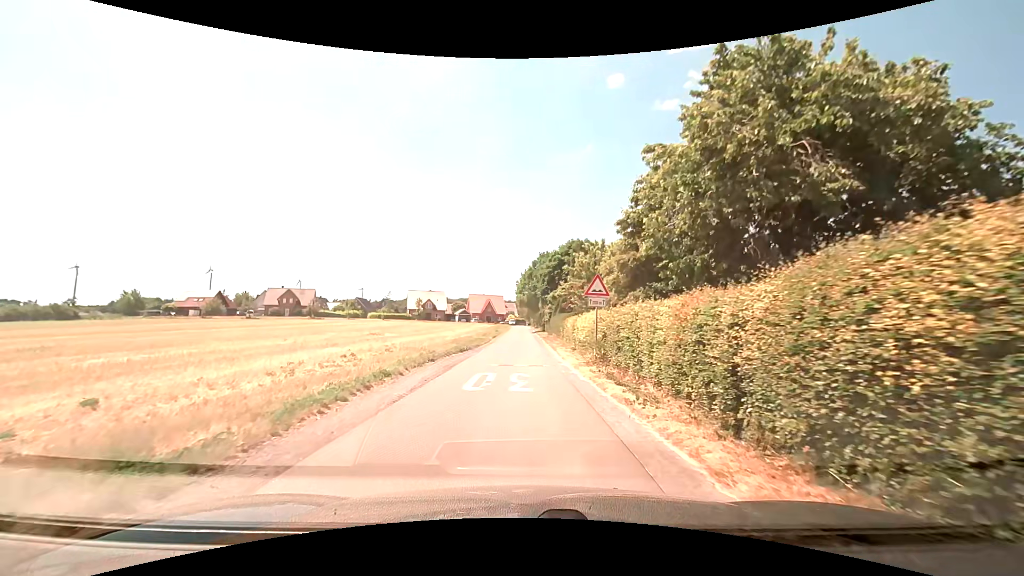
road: residential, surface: asphalt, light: Day
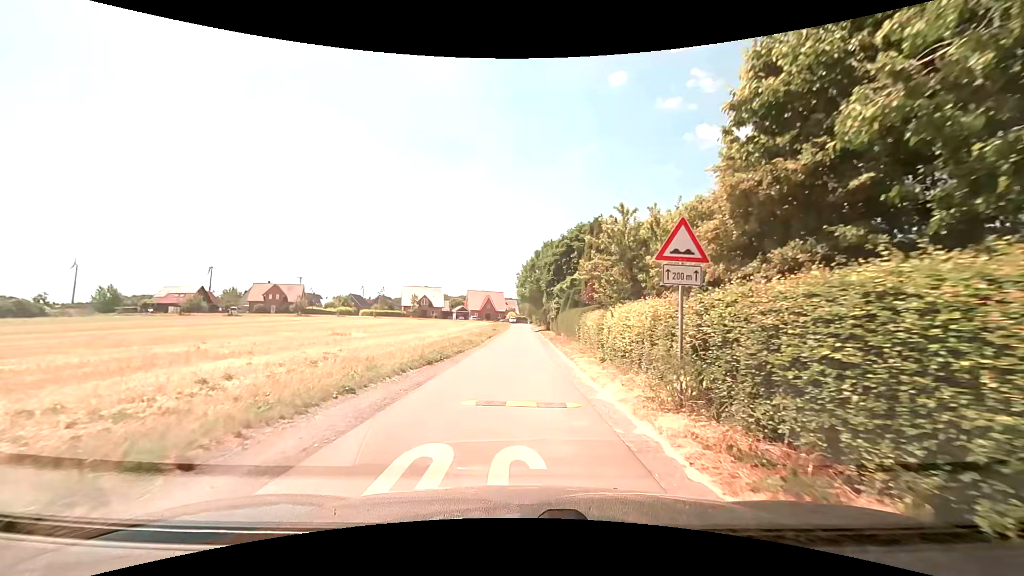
(0.0, +8.7) m; 0°
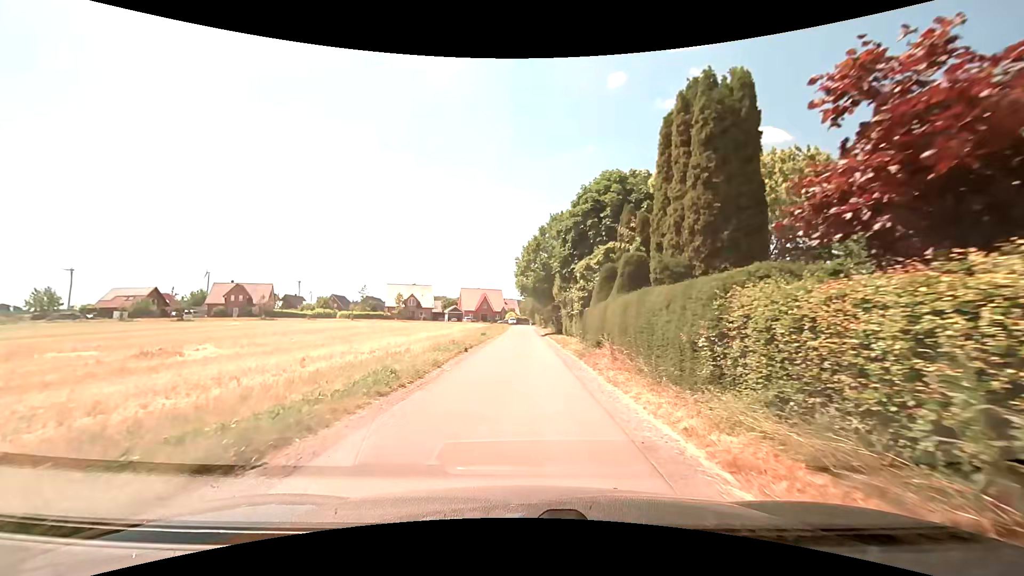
(-0.1, +17.7) m; 0°
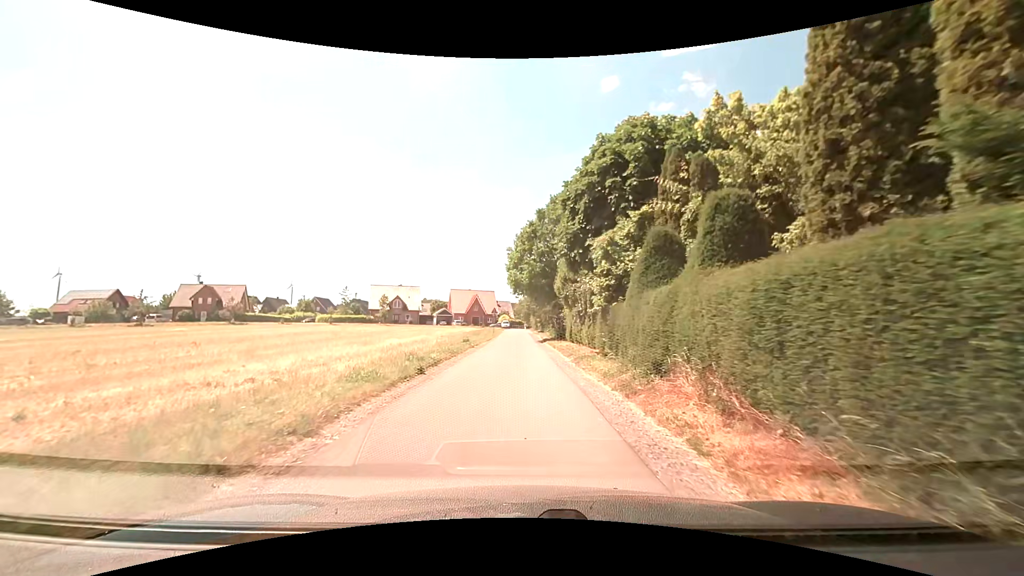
(+0.1, +8.8) m; +1°
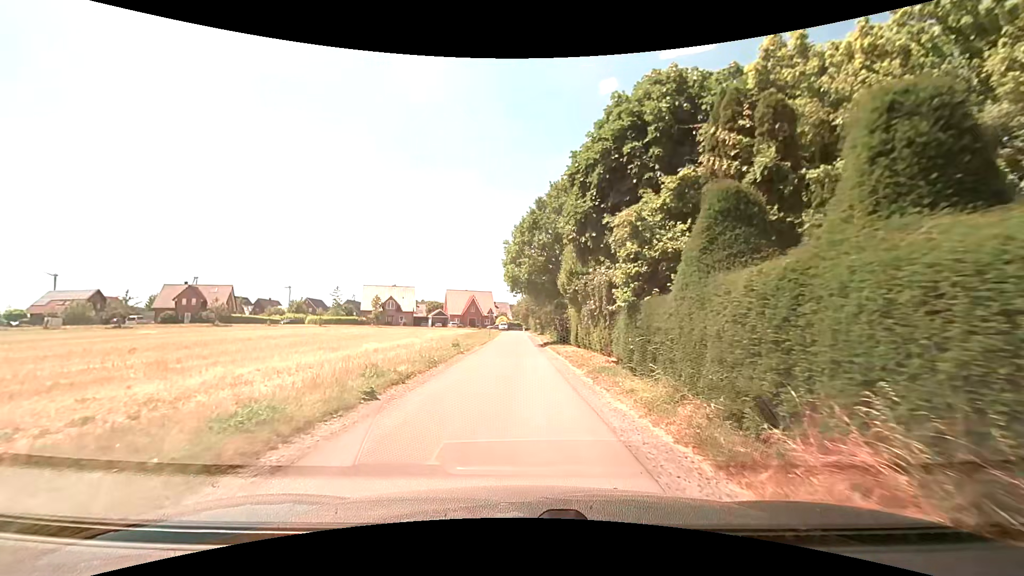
(0.0, +4.4) m; 0°
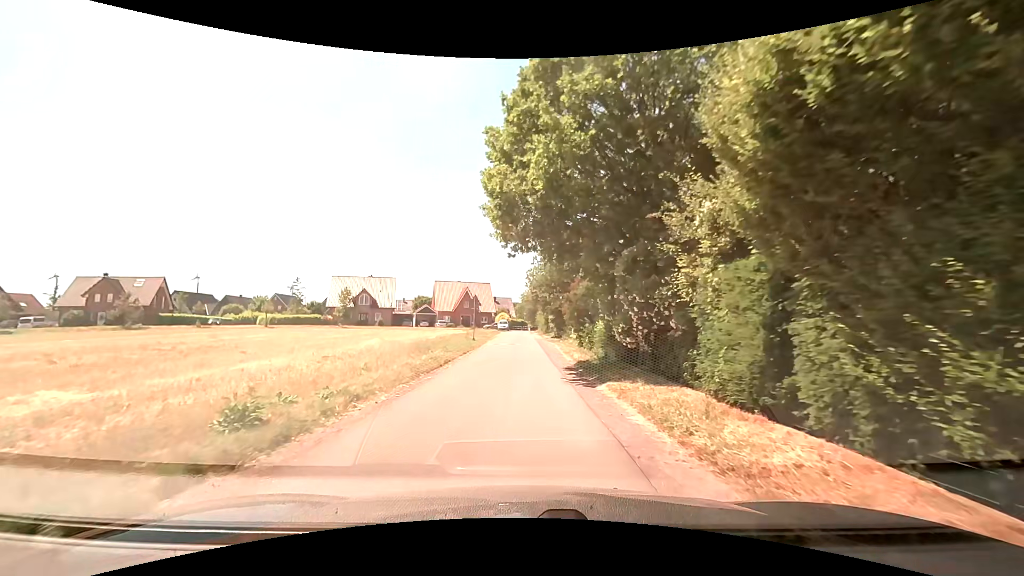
(-0.2, +21.9) m; -1°
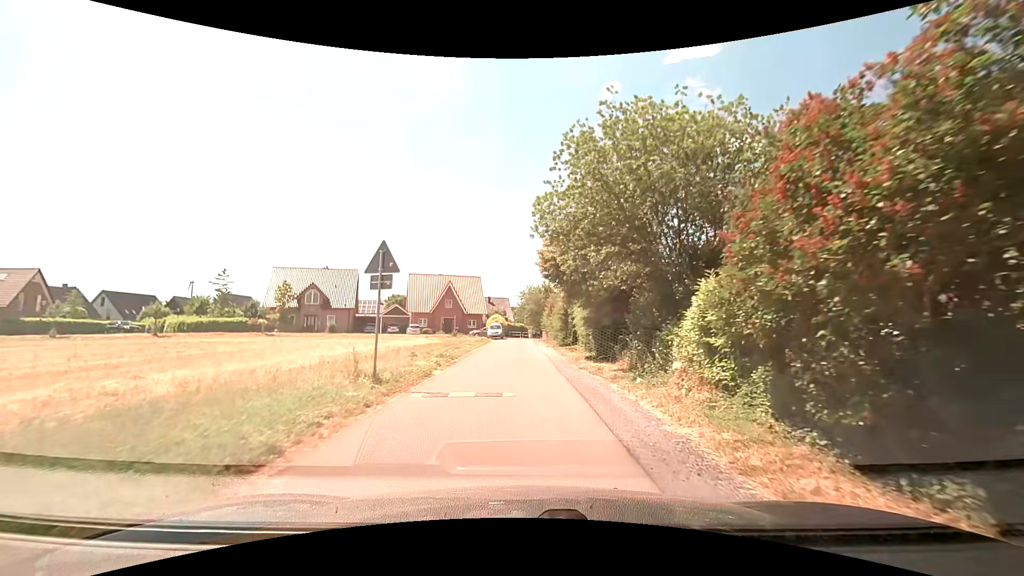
(0.0, +22.1) m; 0°
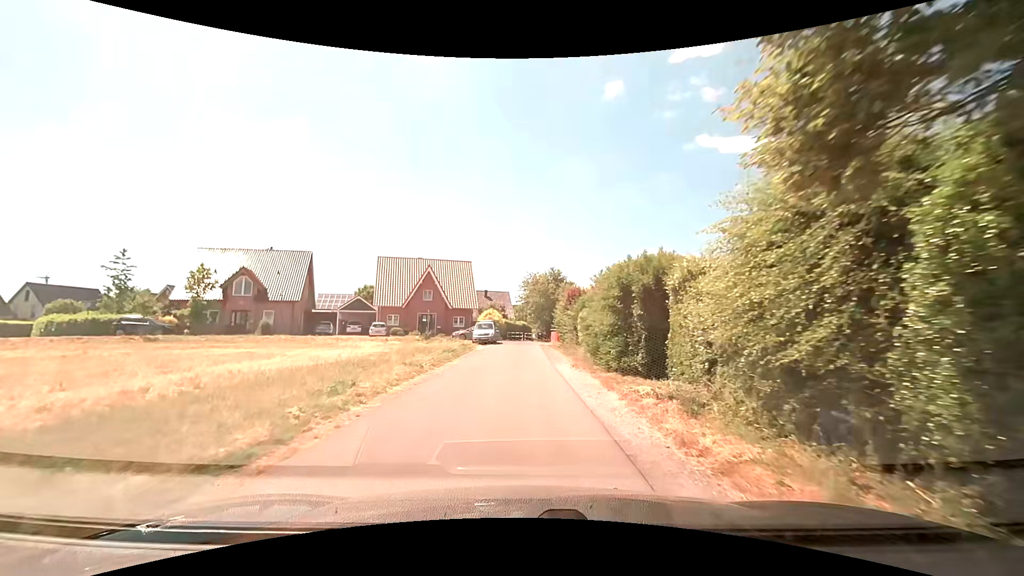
(0.0, +17.5) m; -1°
